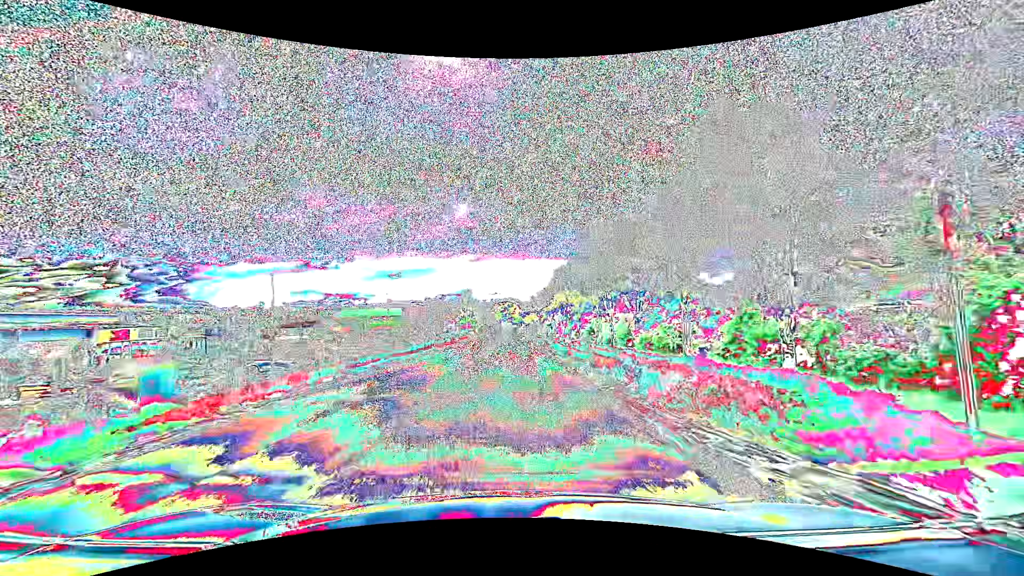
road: primary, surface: asphalt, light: Day
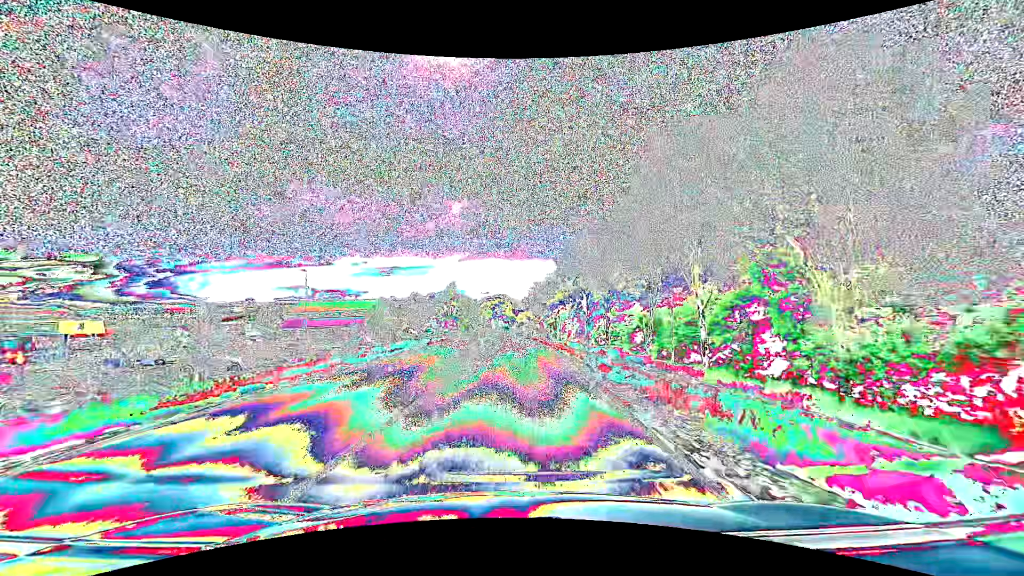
(+0.1, +23.0) m; +1°
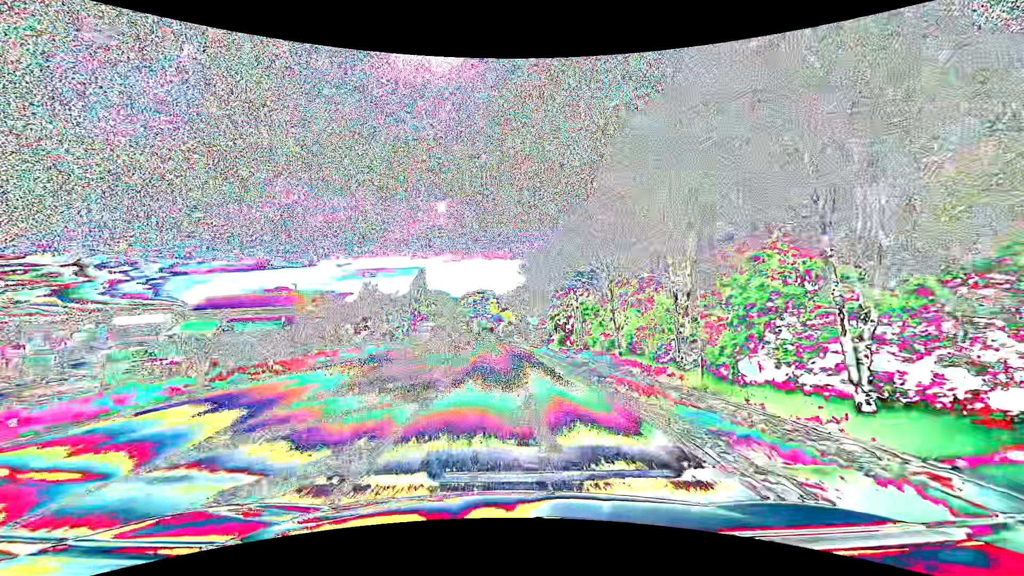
(+0.6, +30.6) m; +2°
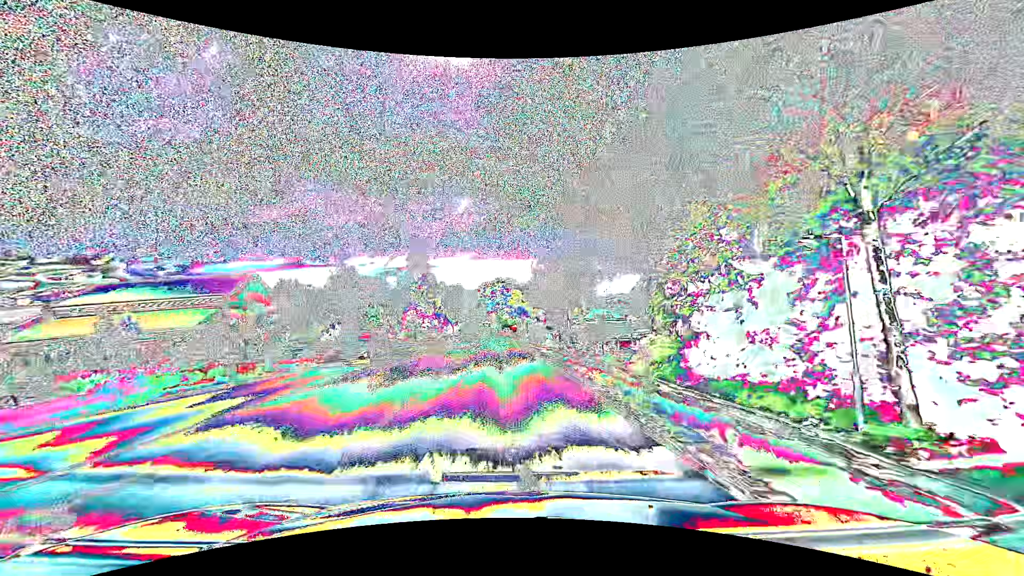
(-0.5, +30.6) m; -3°
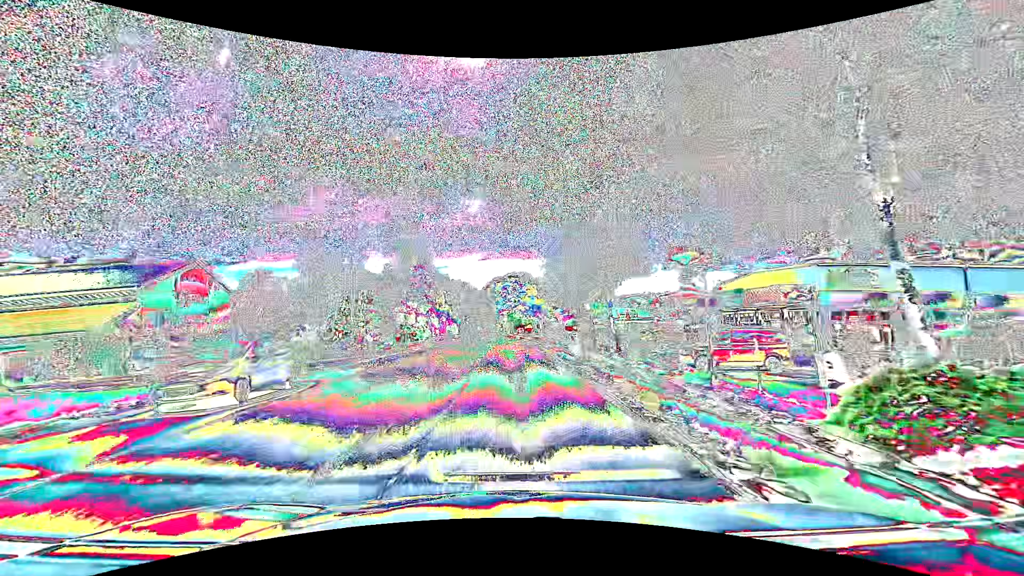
(-0.2, +15.3) m; -1°
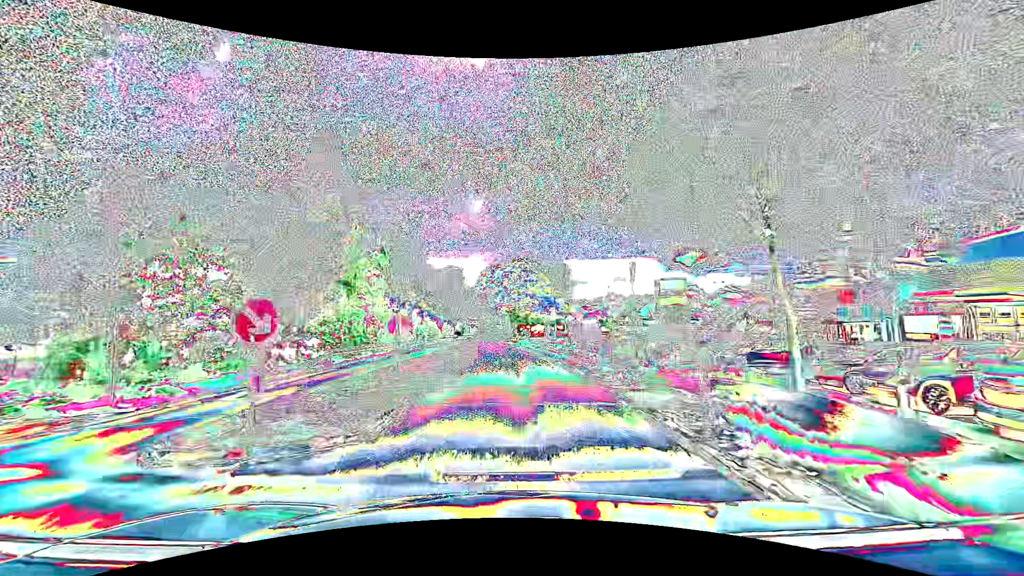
(-0.3, +30.5) m; -1°
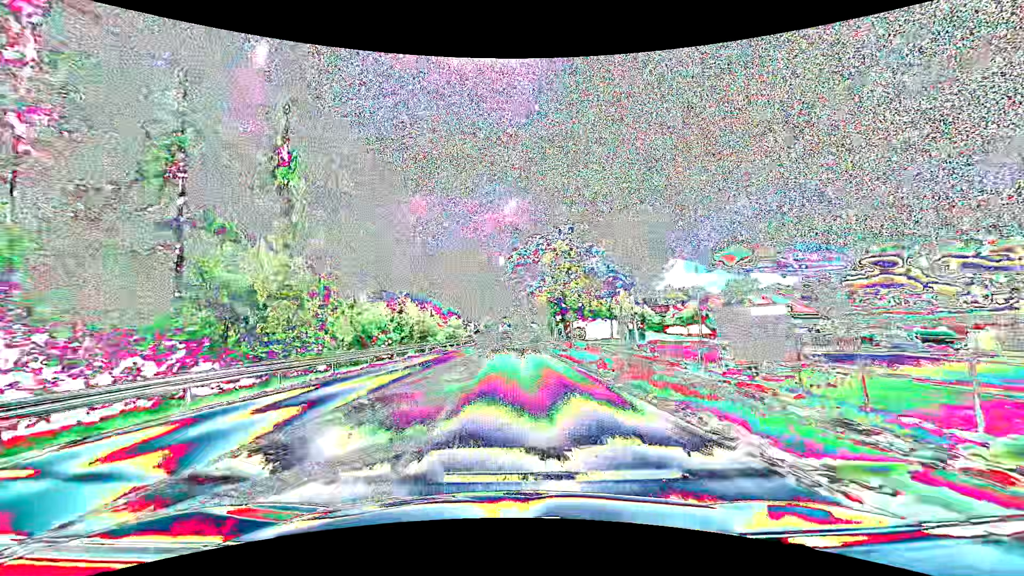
(-0.8, +30.4) m; -4°
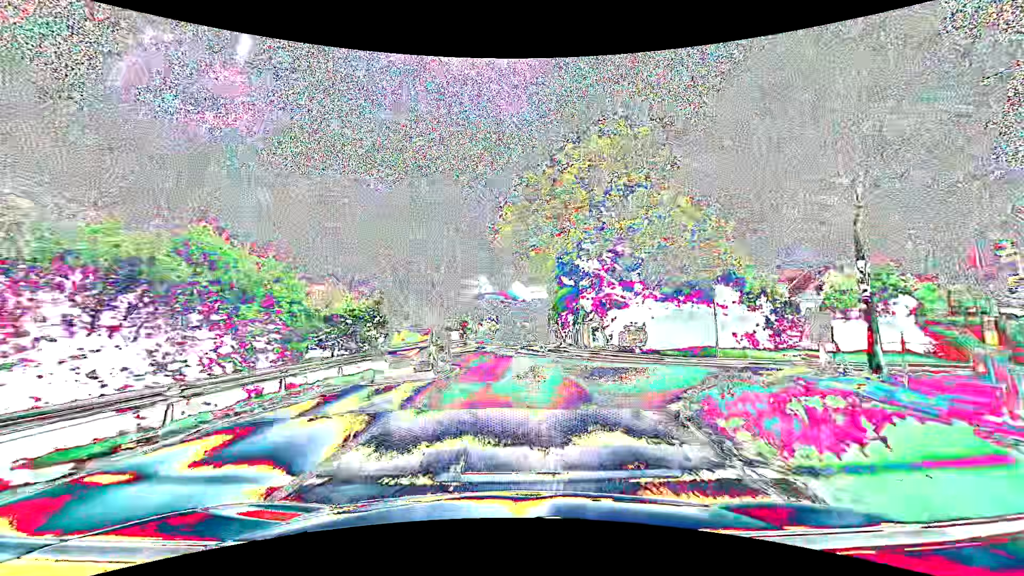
(+0.3, +30.4) m; +1°
(0, +10) (0, +20) (0, +30) (+1, +40) (+1, +50) (+2, +60) (+2, +70) (+2, +80) (+3, +90) (+3, +100) m
